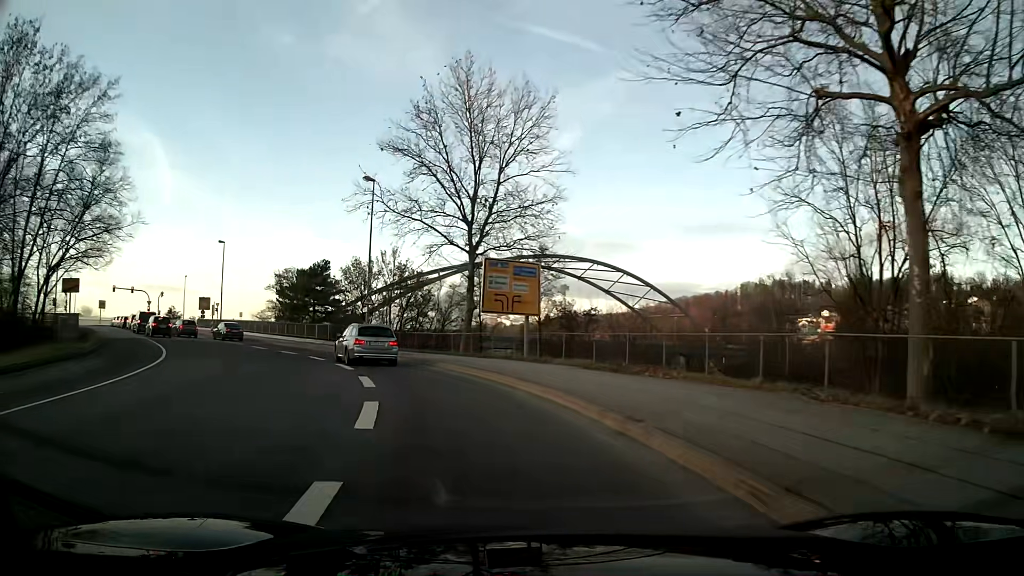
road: primary_link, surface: asphalt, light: Day
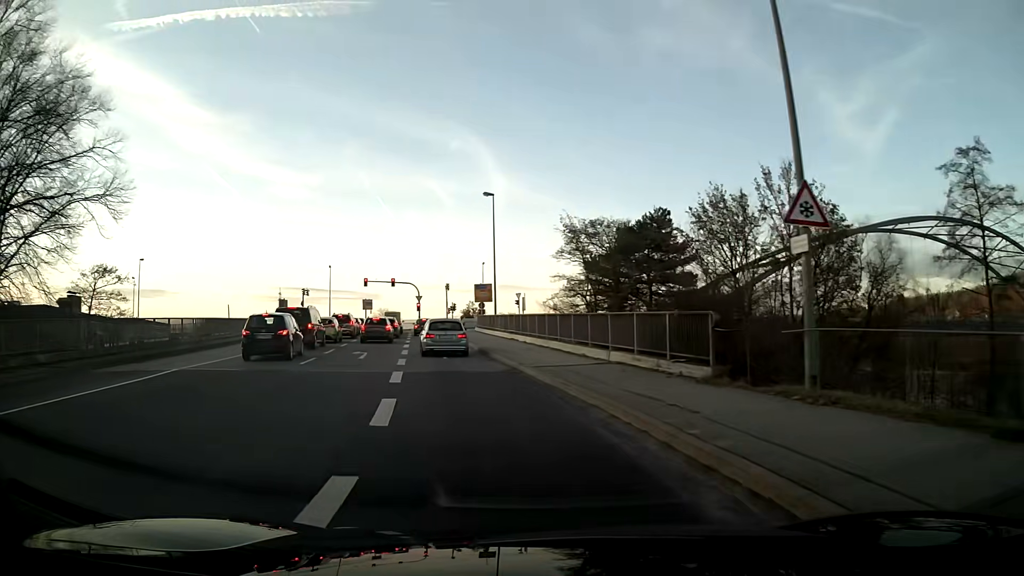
(-7.8, +28.9) m; -29°
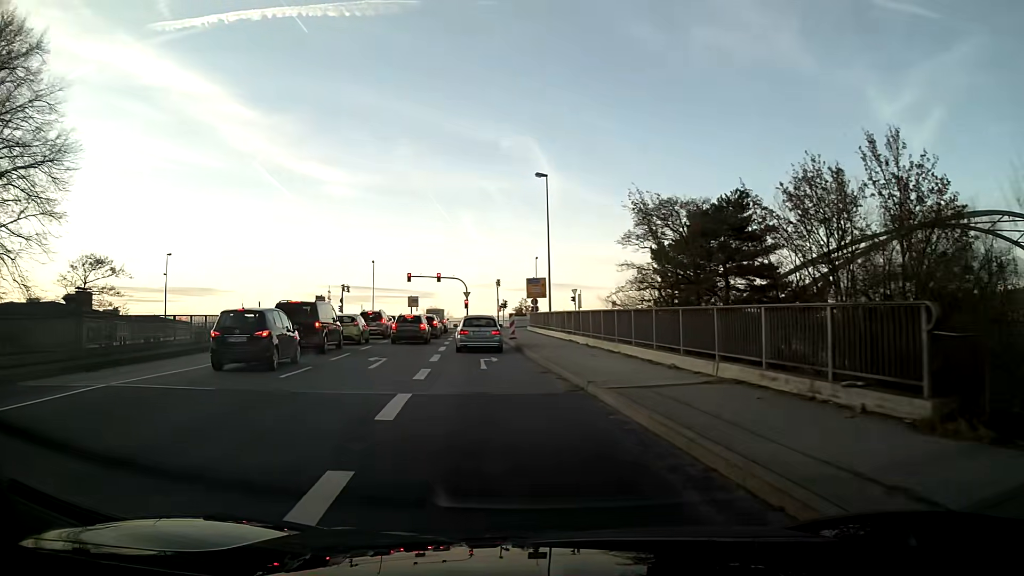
(-0.2, +6.0) m; -4°
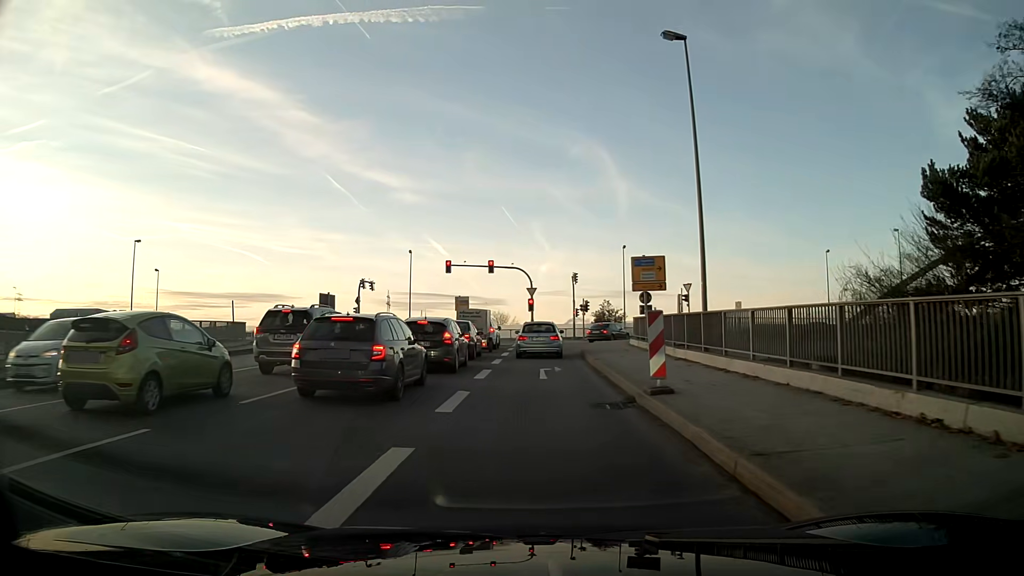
(-1.3, +22.9) m; -4°
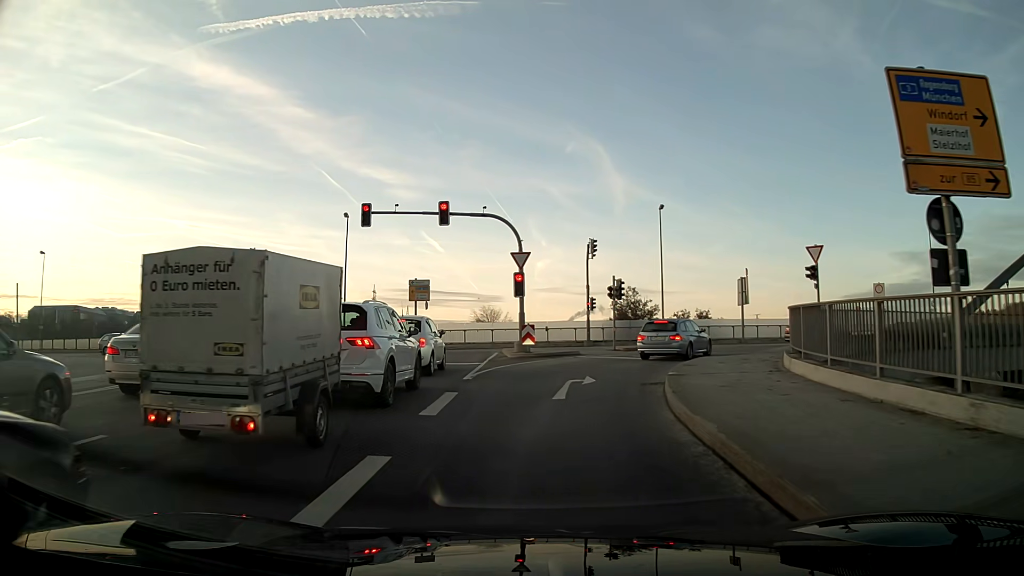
(+0.1, +24.4) m; 0°
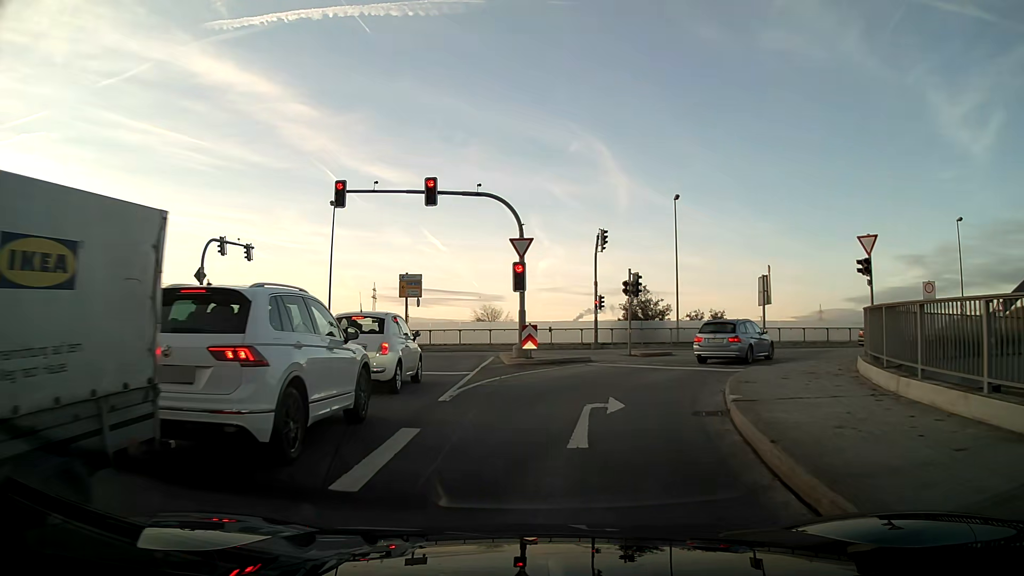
(0.0, +4.4) m; +1°
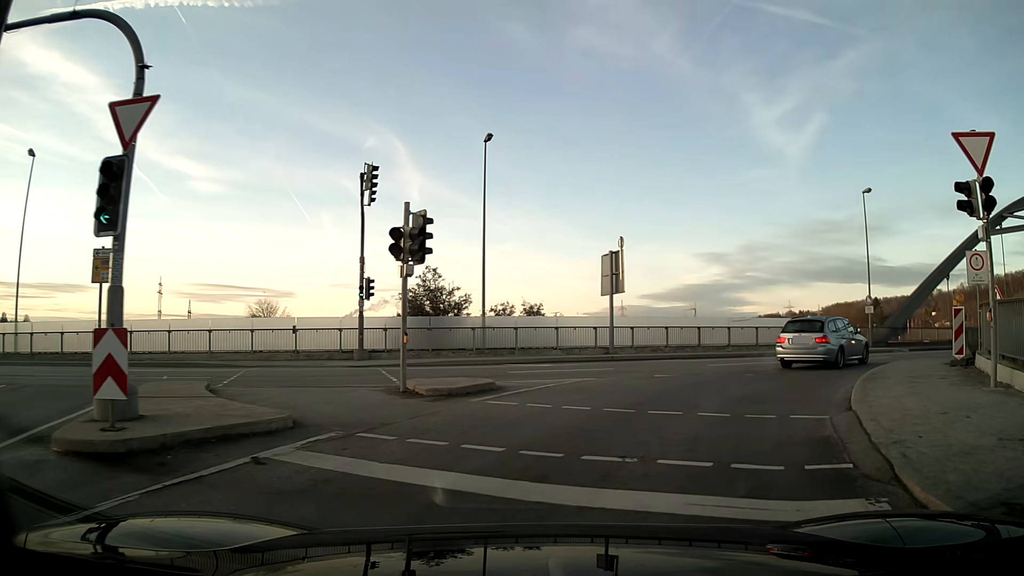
(+2.1, +14.3) m; +20°
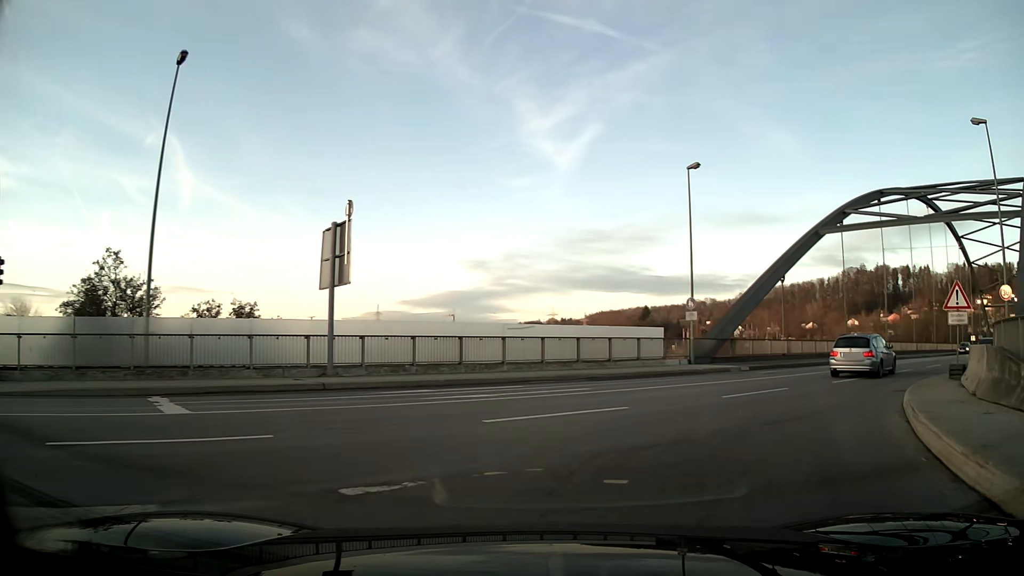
(+2.0, +10.6) m; +21°
